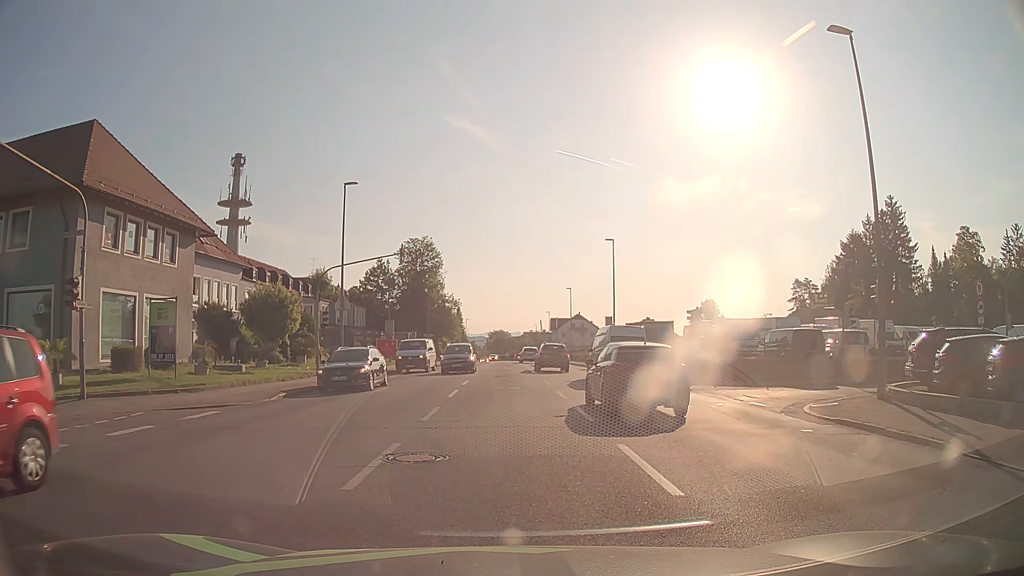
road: tertiary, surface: asphalt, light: Day
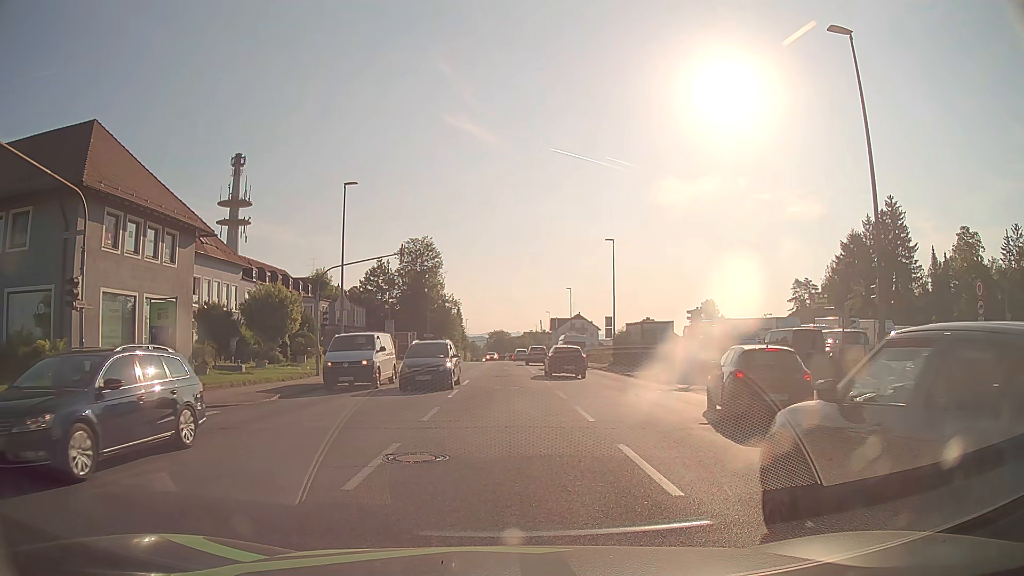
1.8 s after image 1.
(0.0, 0.0) m; 0°
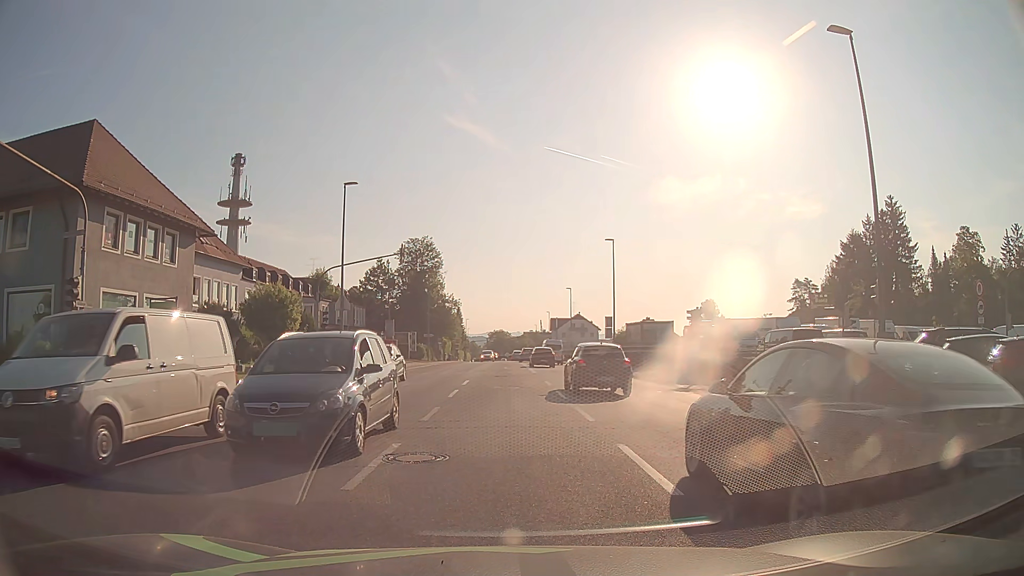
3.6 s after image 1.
(0.0, 0.0) m; 0°
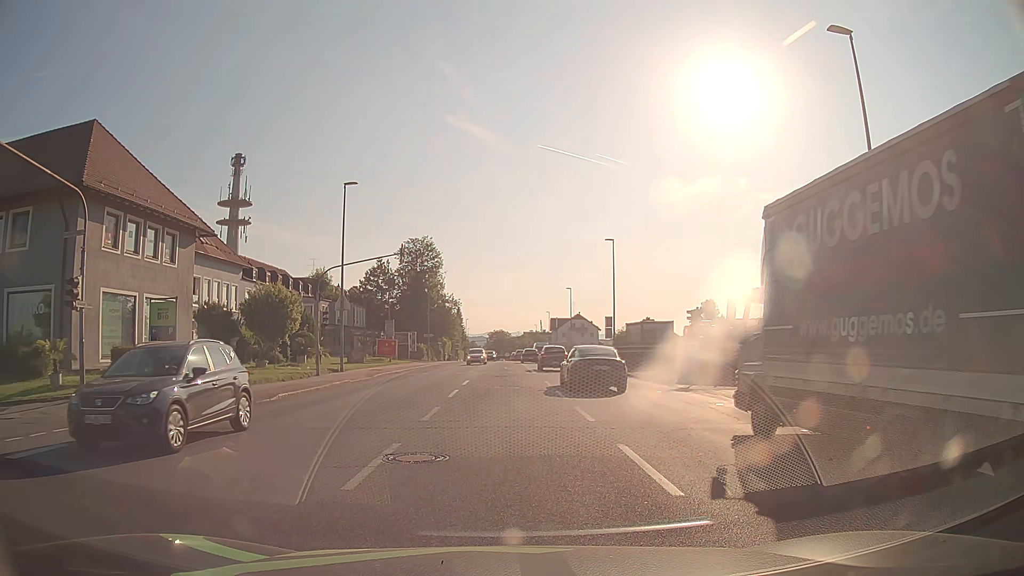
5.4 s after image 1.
(0.0, 0.0) m; 0°
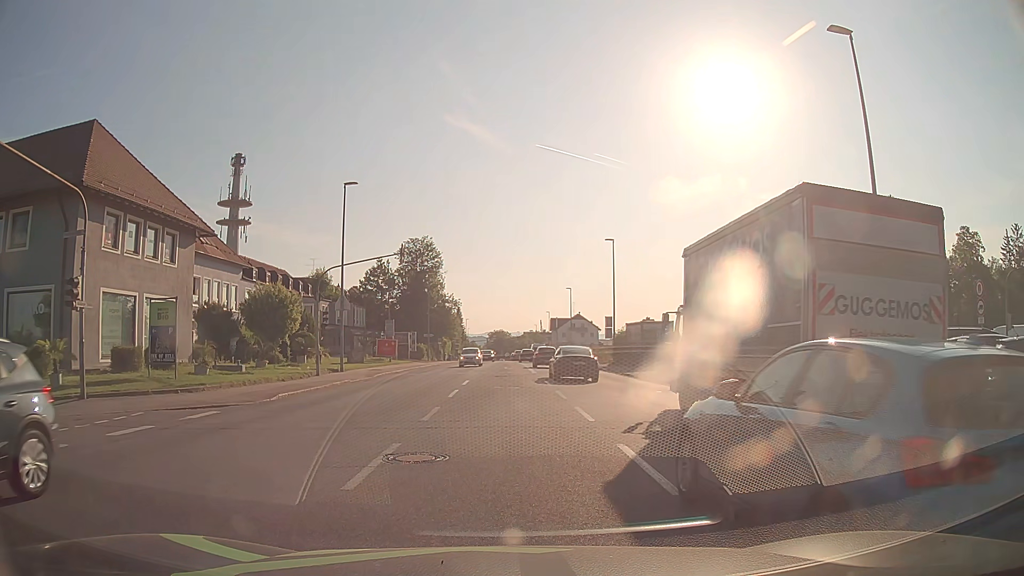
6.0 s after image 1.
(0.0, 0.0) m; 0°
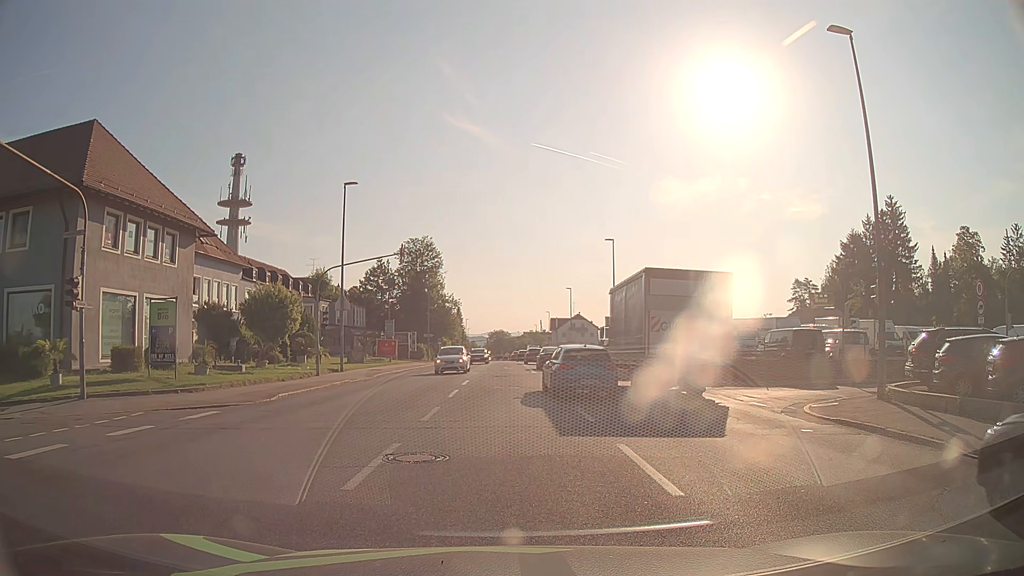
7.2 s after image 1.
(0.0, 0.0) m; 0°
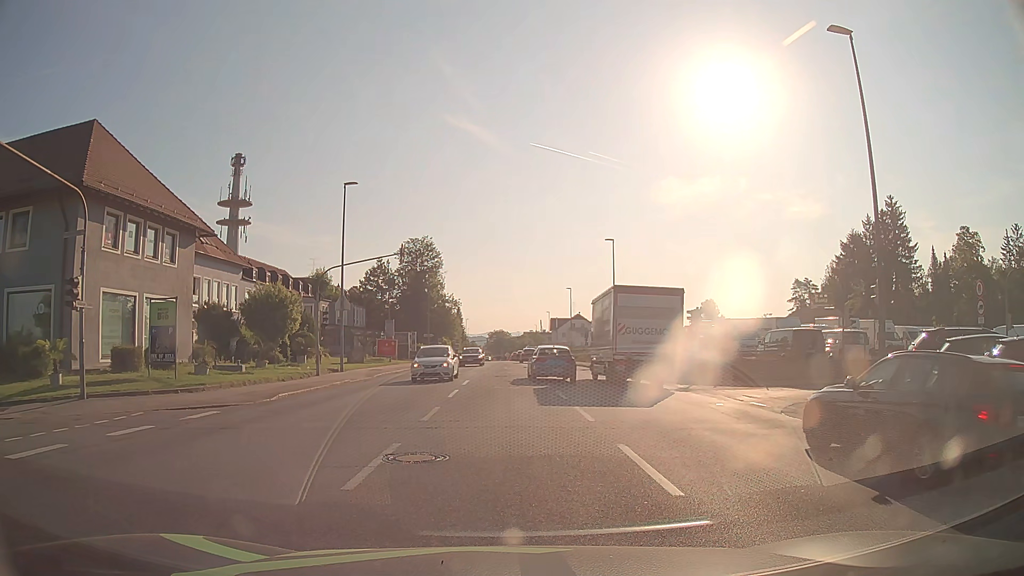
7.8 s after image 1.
(0.0, 0.0) m; 0°
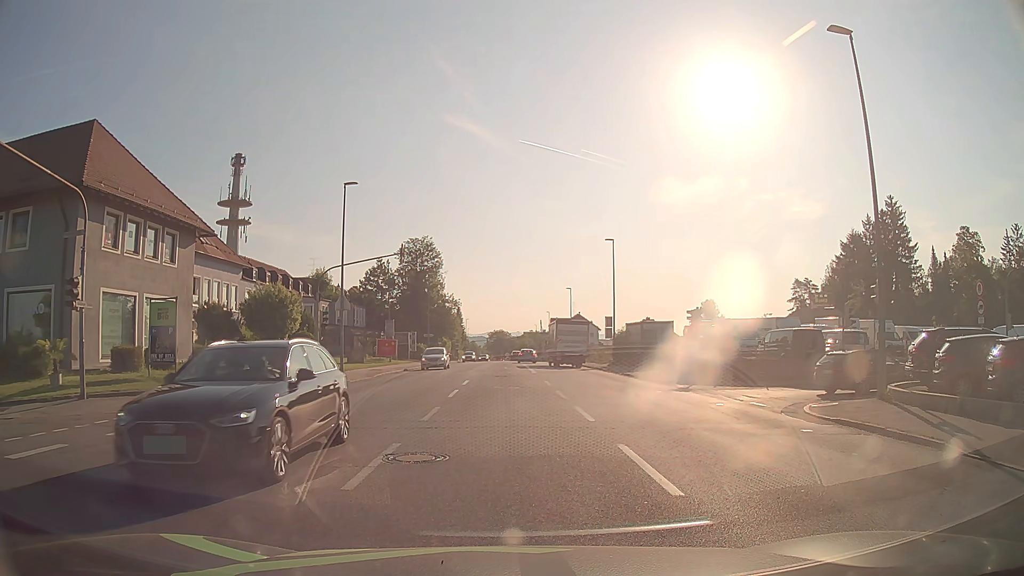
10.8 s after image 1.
(0.0, 0.0) m; 0°
